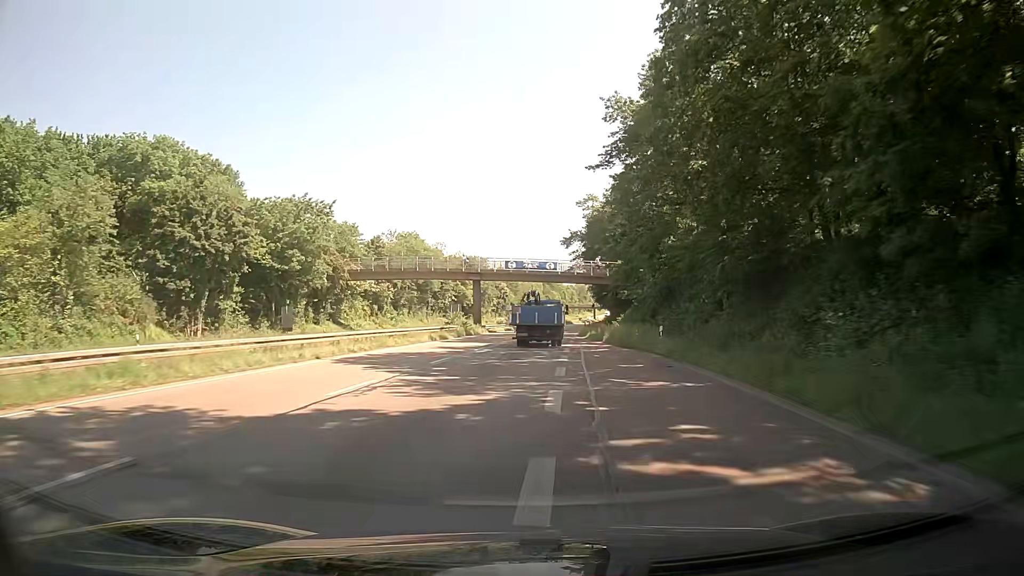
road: trunk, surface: asphalt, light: Day
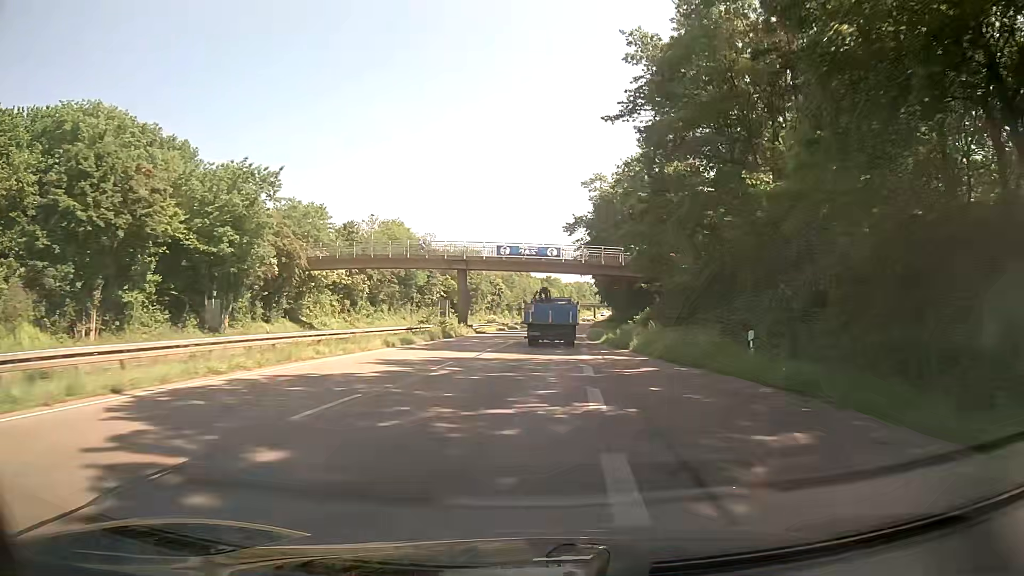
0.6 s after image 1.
(0.0, +12.2) m; 0°
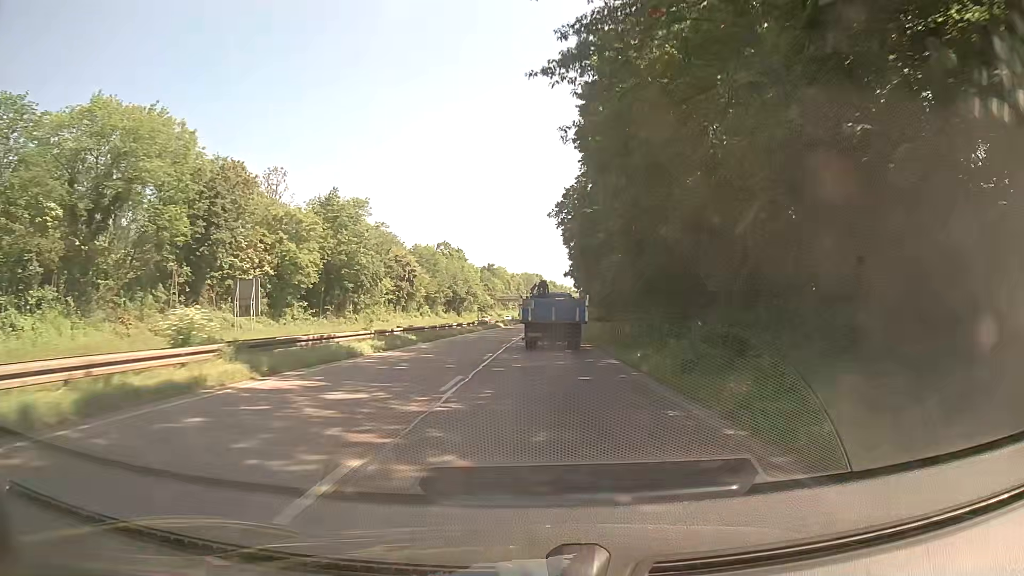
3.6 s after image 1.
(+2.4, +58.5) m; +5°
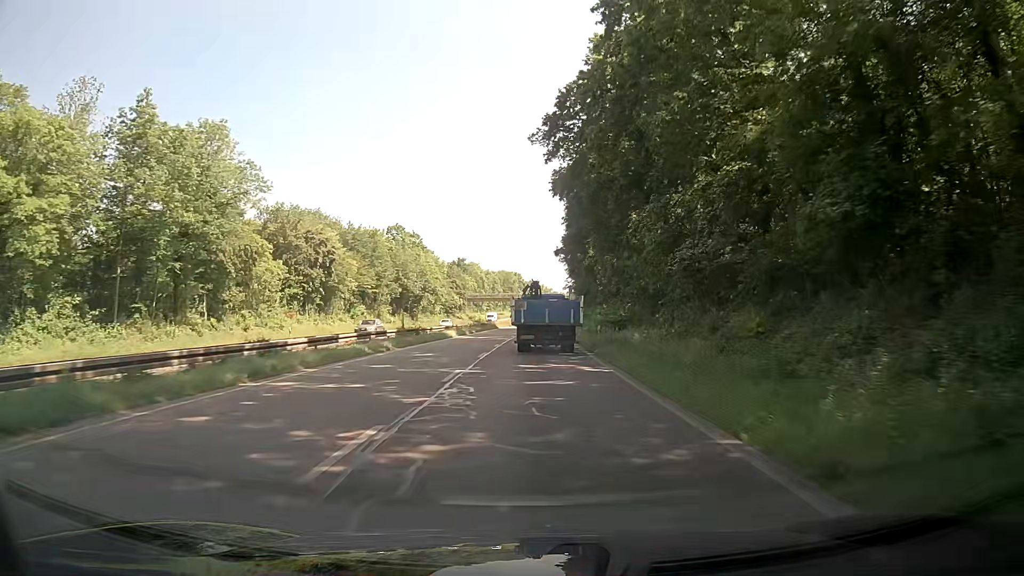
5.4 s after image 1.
(+0.6, +33.3) m; +2°
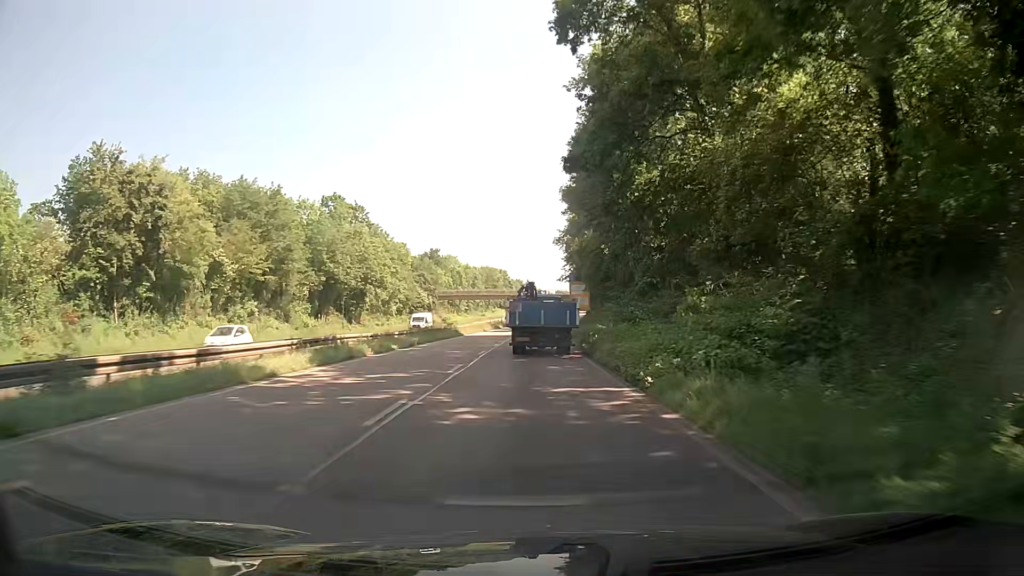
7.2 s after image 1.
(+0.2, +32.7) m; +1°
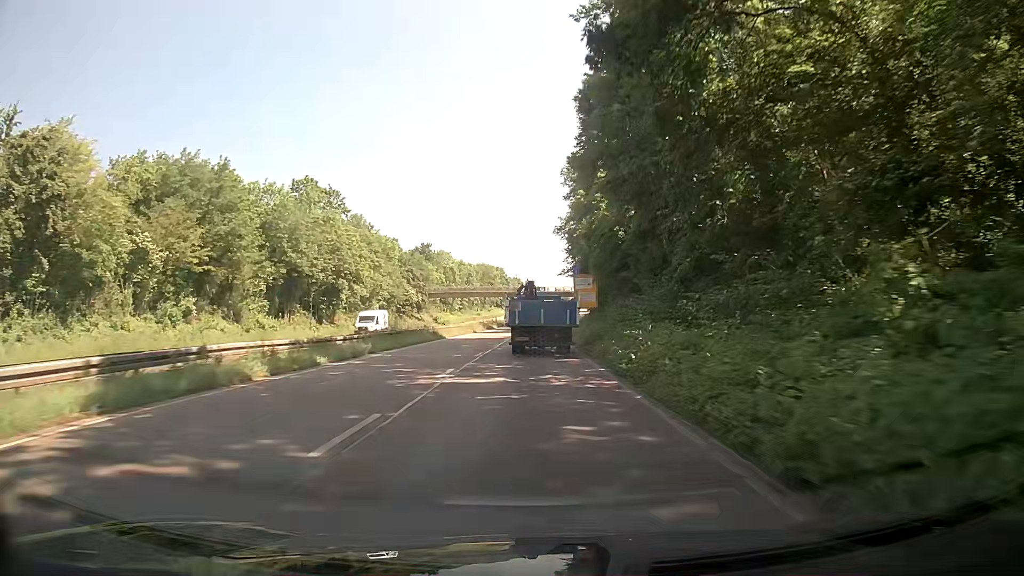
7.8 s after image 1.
(0.0, +11.0) m; 0°
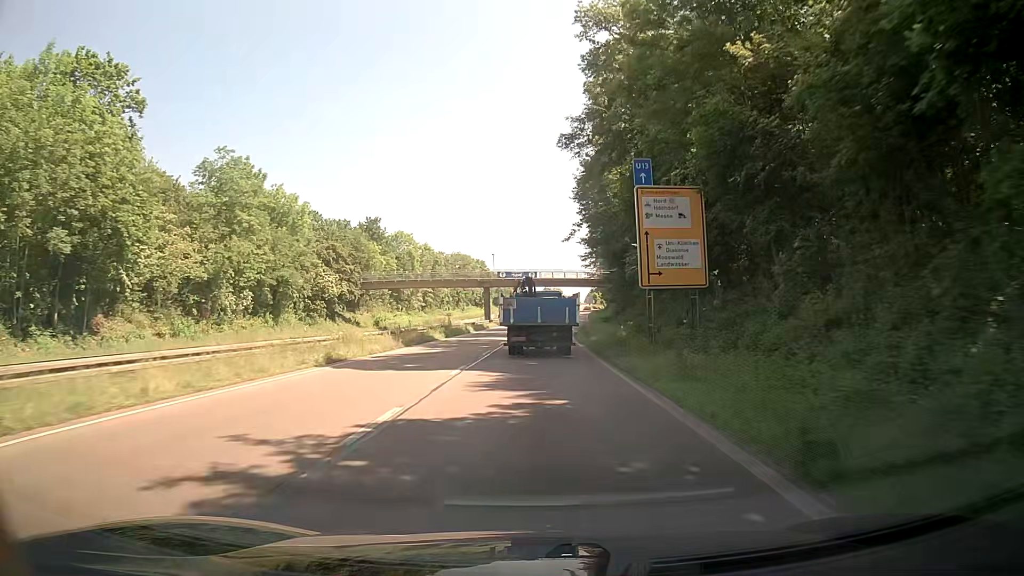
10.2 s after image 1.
(+0.2, +44.2) m; +1°
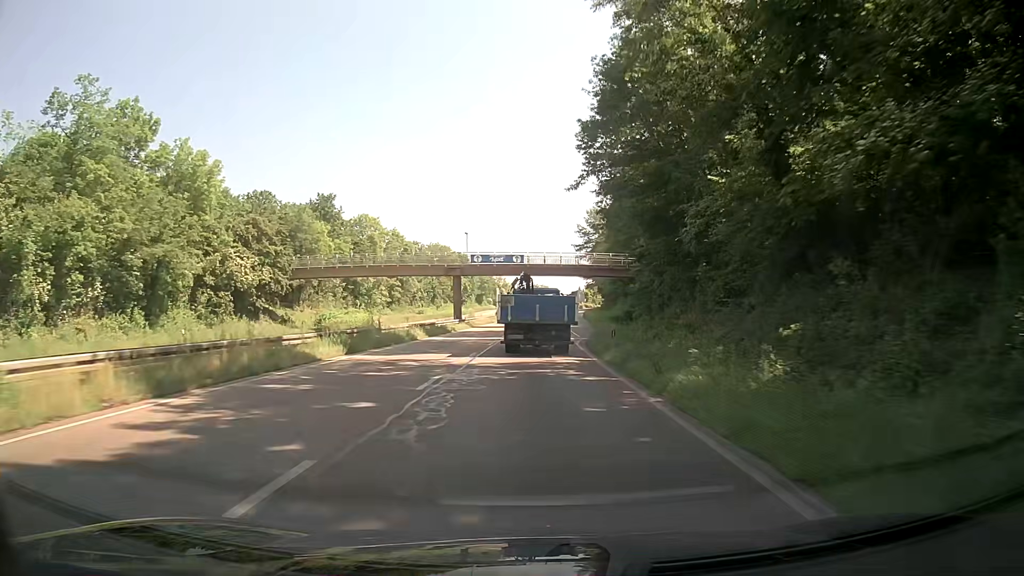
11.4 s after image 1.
(+0.1, +21.6) m; +1°
(0, +10) (0, +20) (+1, +30) (+2, +40) (+3, +50) (+3, +60) (+4, +70) (+5, +80) (+6, +90) (+7, +100) m
